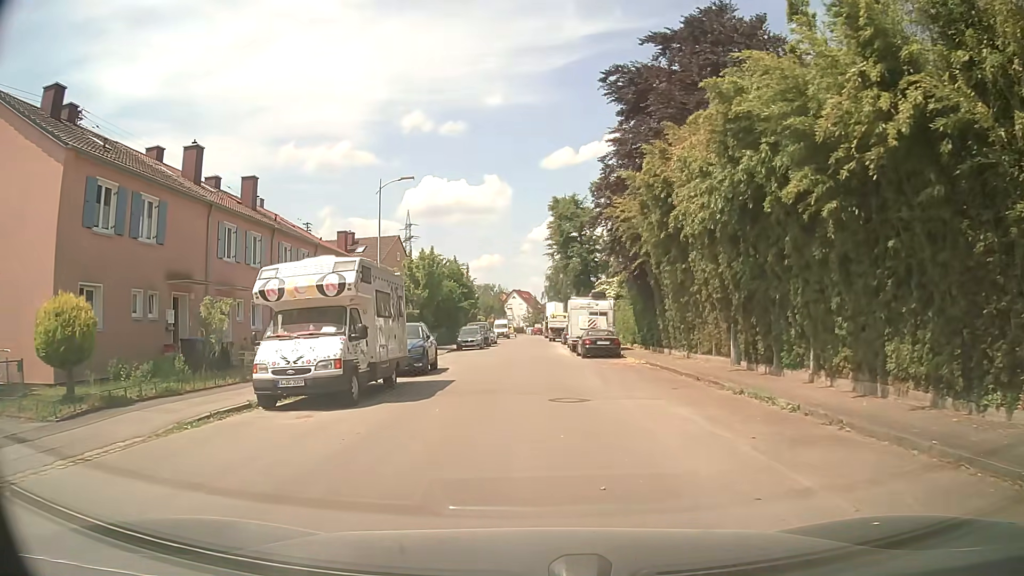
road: residential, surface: asphalt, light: Day
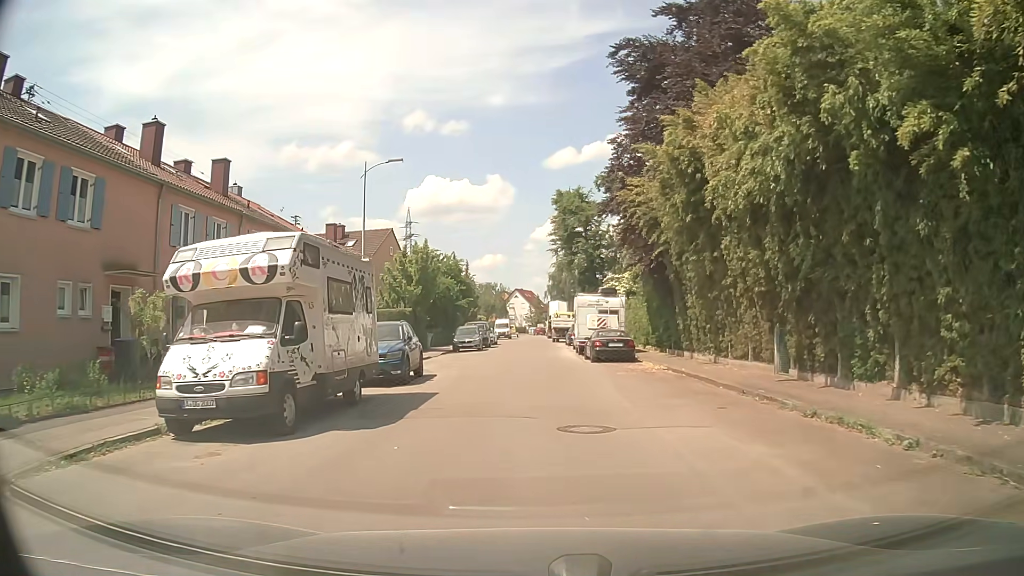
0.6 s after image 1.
(0.0, +3.6) m; 0°
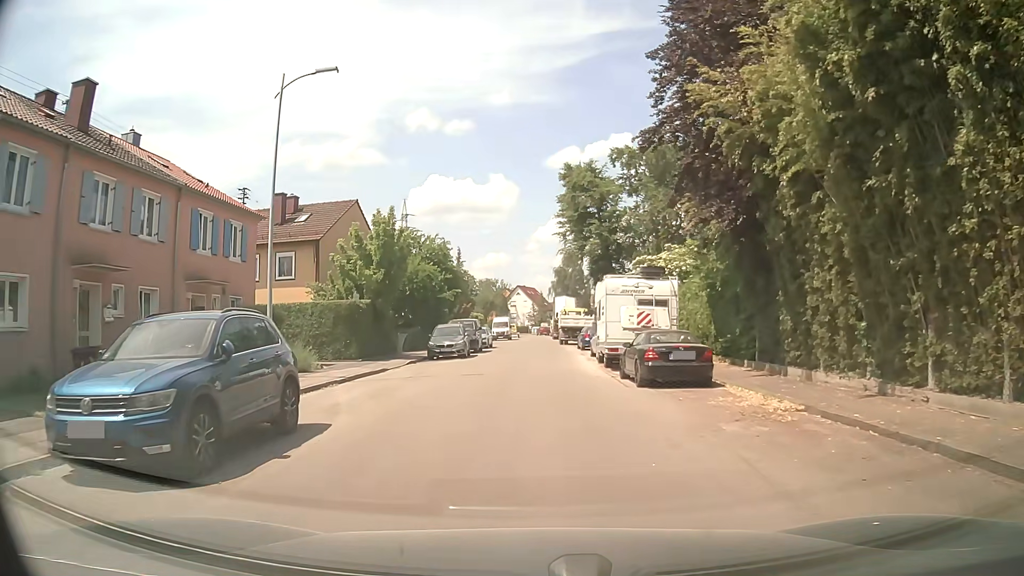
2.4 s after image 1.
(0.0, +11.1) m; +1°
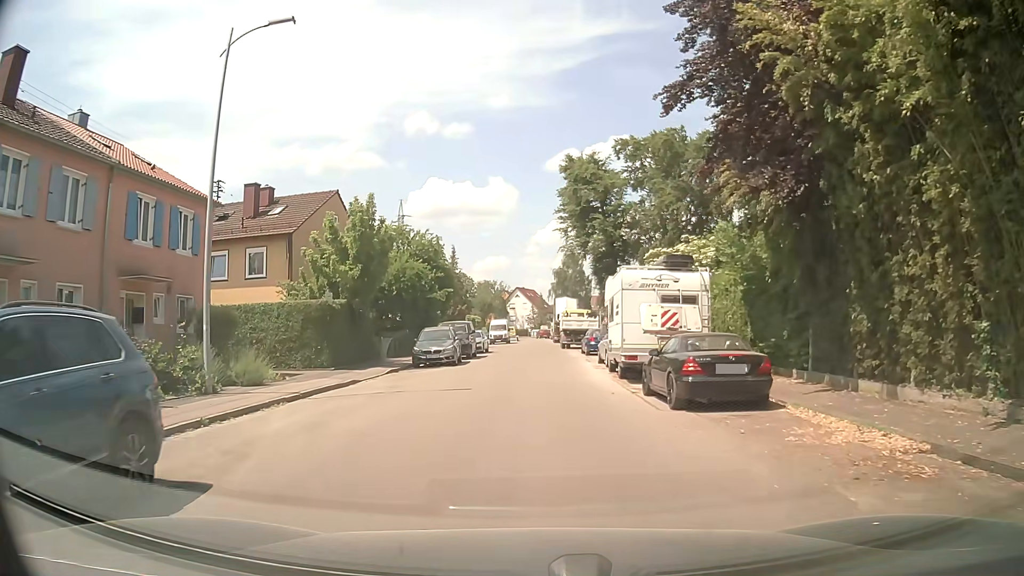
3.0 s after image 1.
(-0.1, +3.8) m; -1°
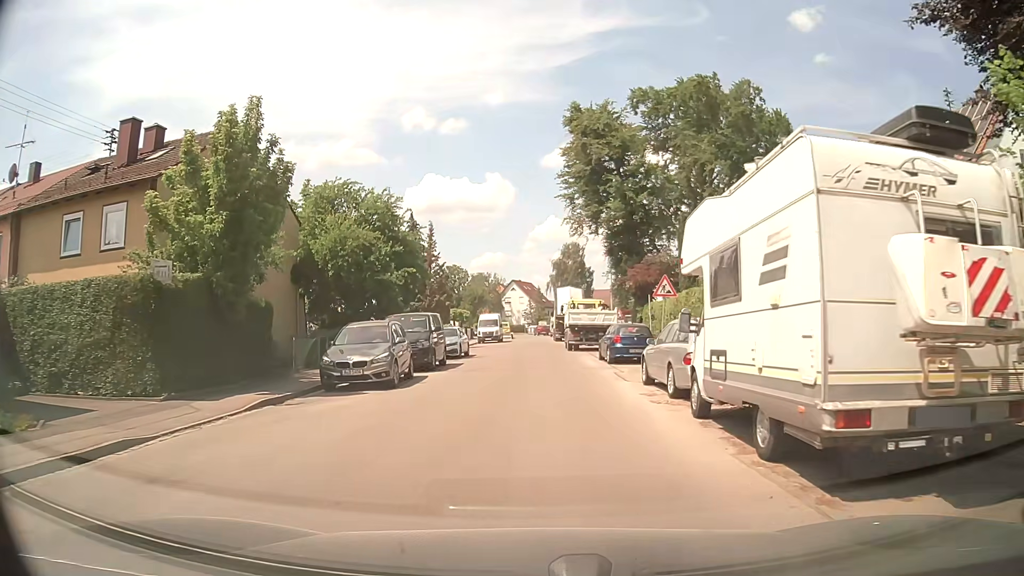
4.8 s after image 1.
(0.0, +11.7) m; 0°
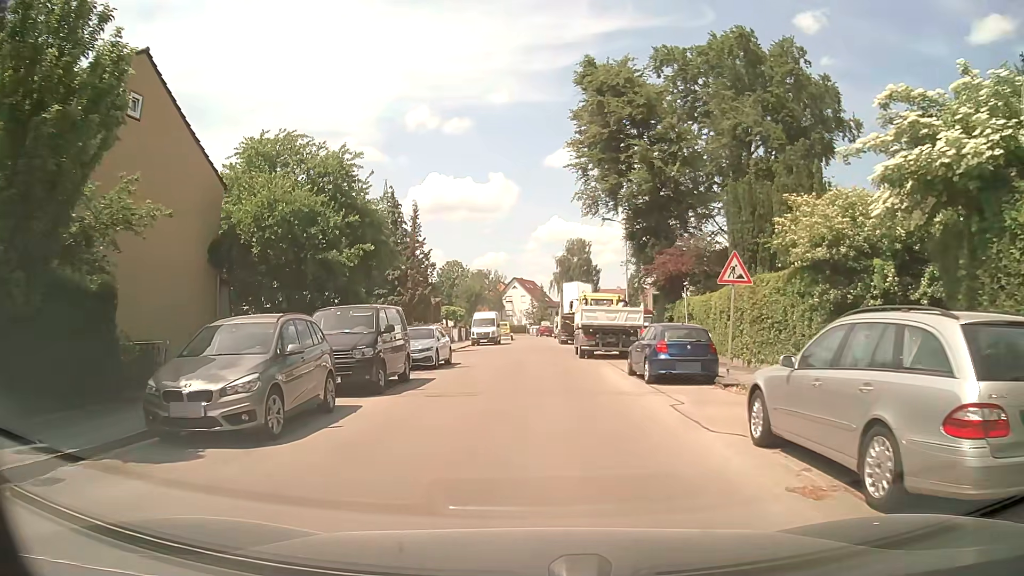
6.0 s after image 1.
(0.0, +7.7) m; 0°
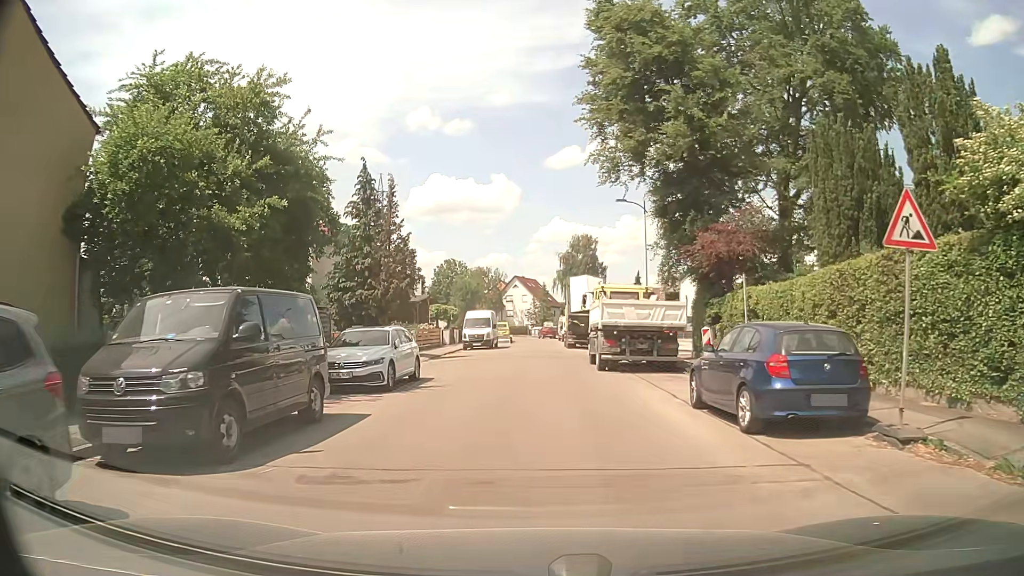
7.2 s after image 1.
(0.0, +7.4) m; -2°
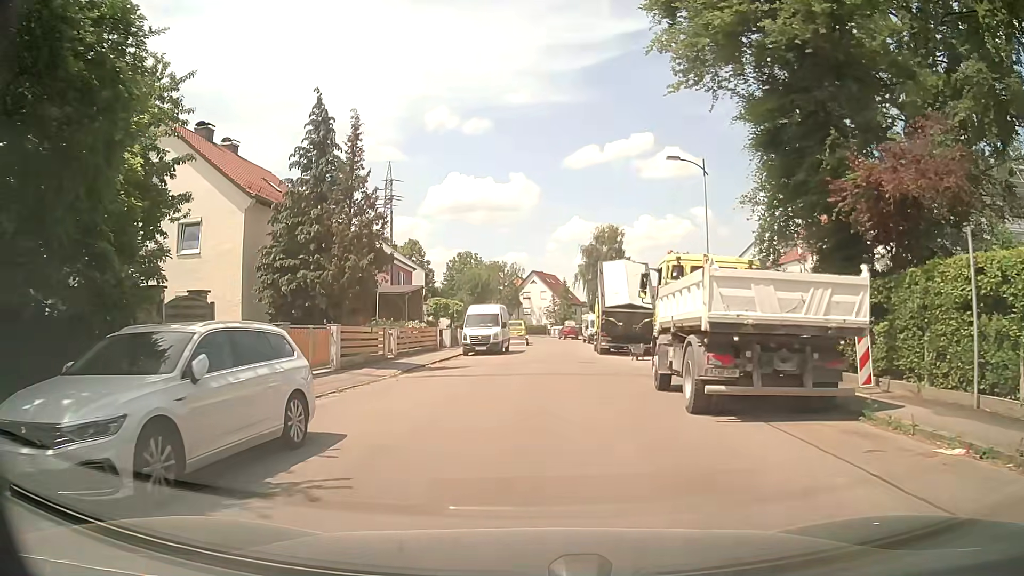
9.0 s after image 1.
(+0.1, +10.1) m; 0°
(0, +10) (0, +20) (0, +30) (0, +40) (+1, +50) (+1, +60) (+1, +70) (0, +80) (-2, +90) (-5, +99) m
